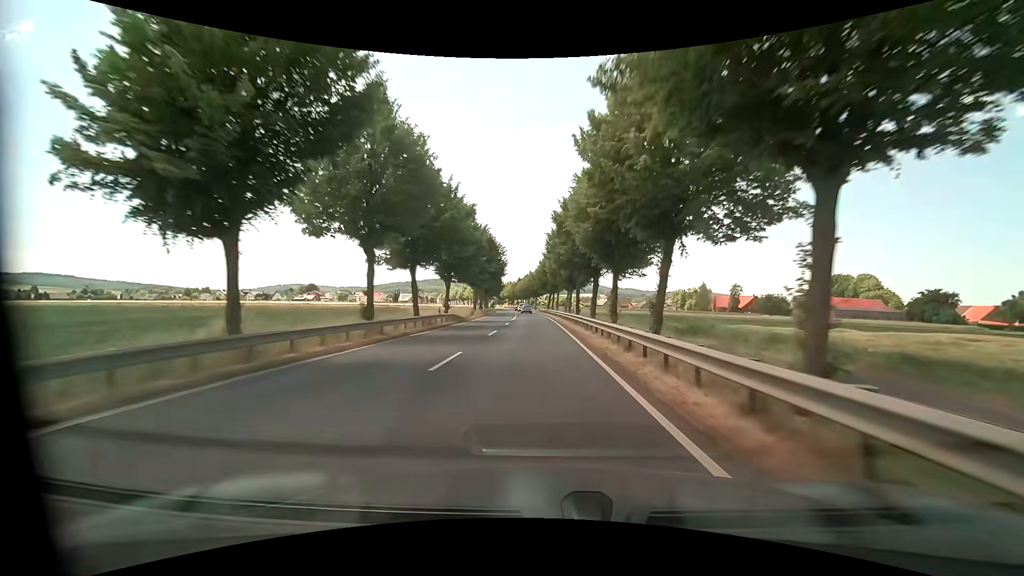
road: primary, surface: asphalt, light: Day
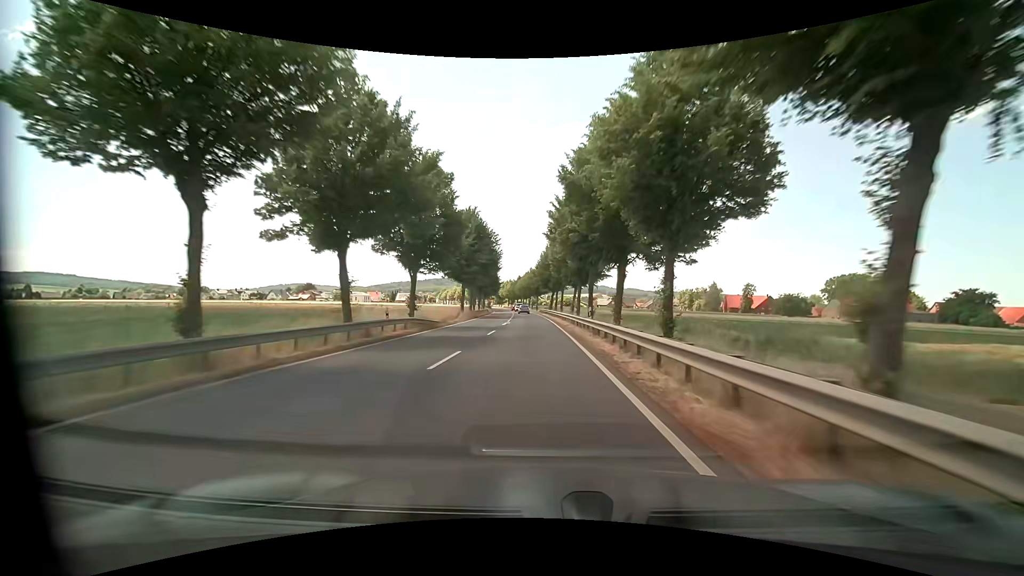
(0.0, +11.7) m; 0°
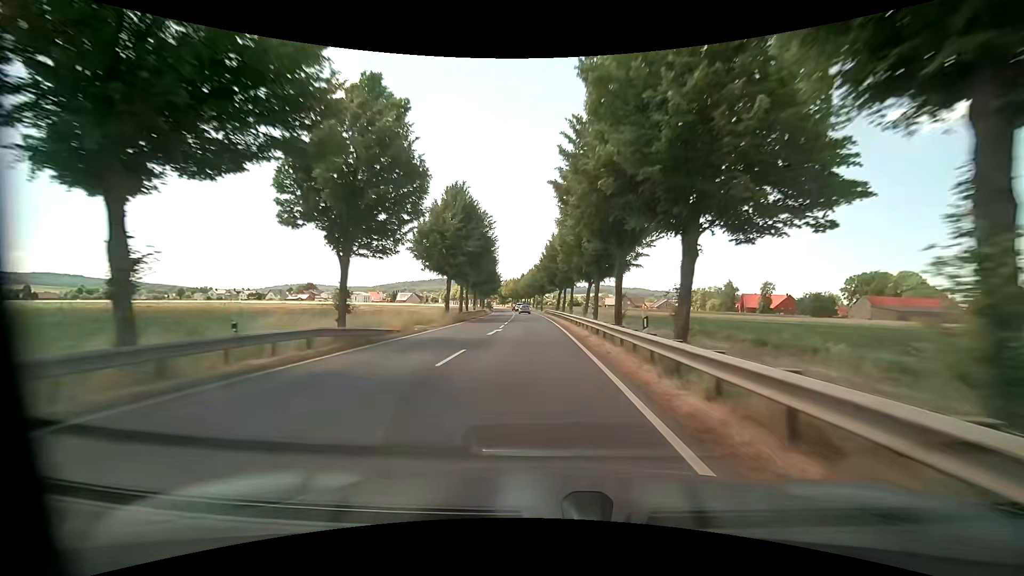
(-0.1, +11.4) m; -1°
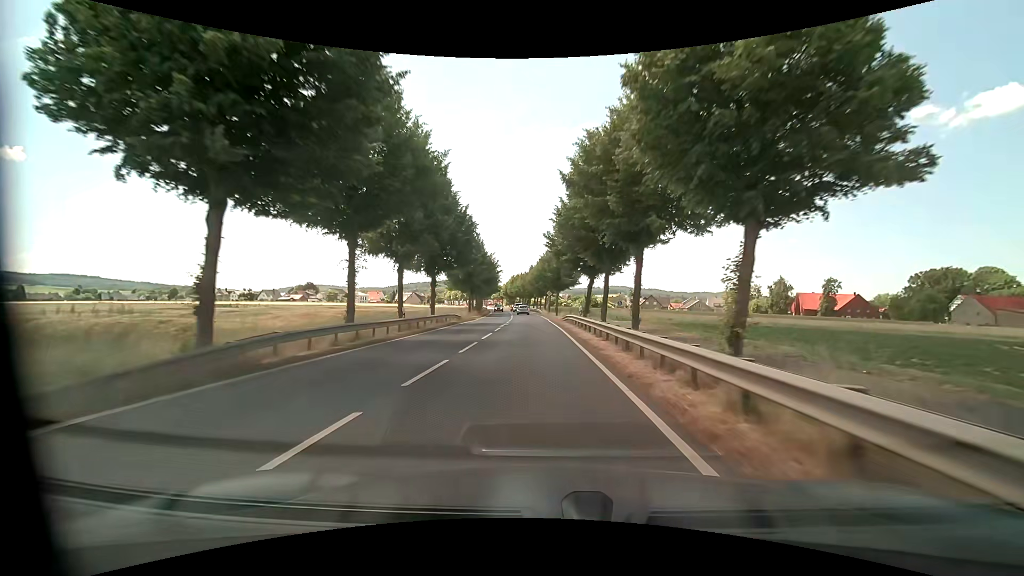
(-0.5, +32.9) m; -1°
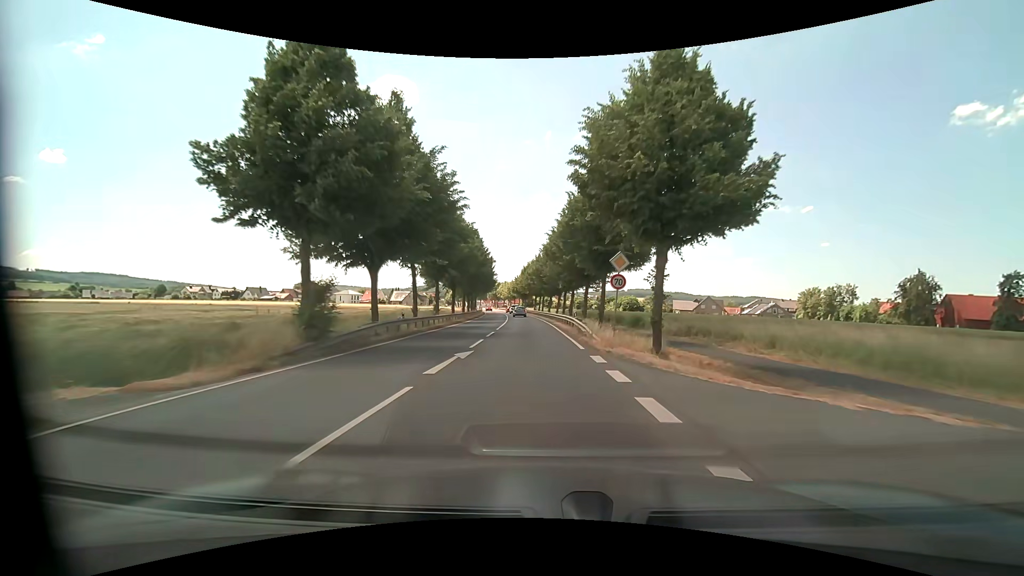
(-1.6, +51.9) m; -3°
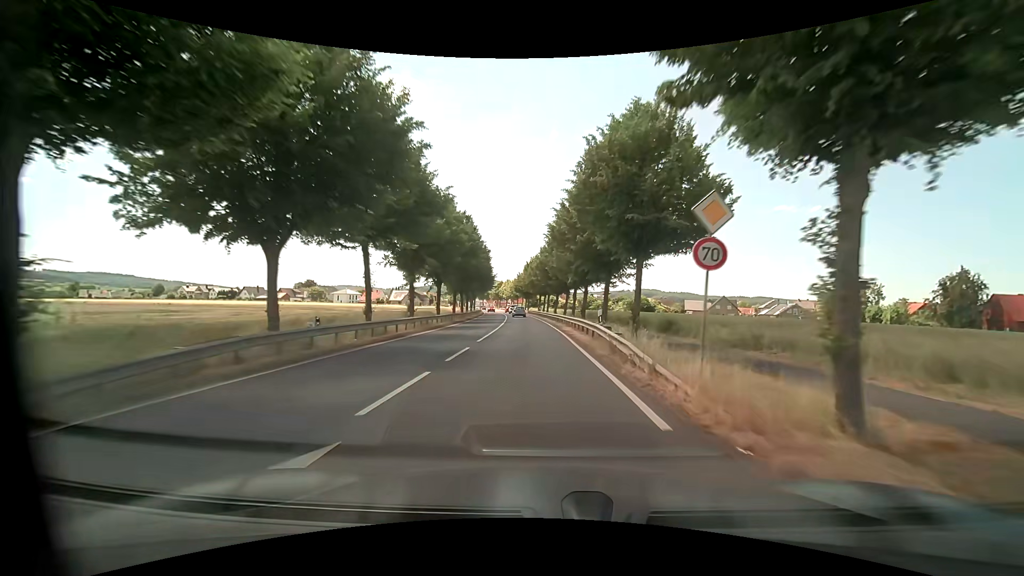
(0.0, +10.1) m; 0°
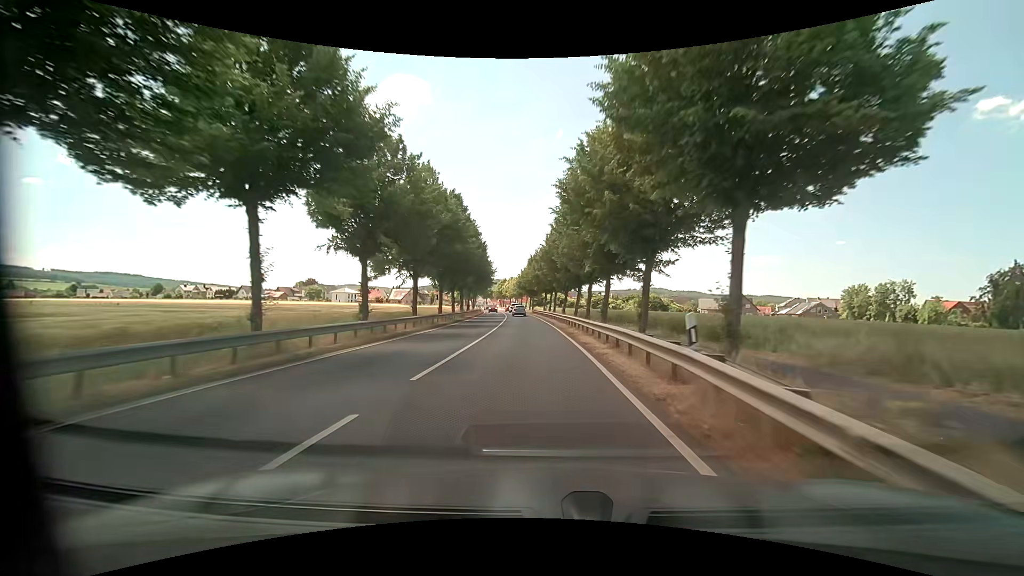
(-0.1, +10.1) m; 0°
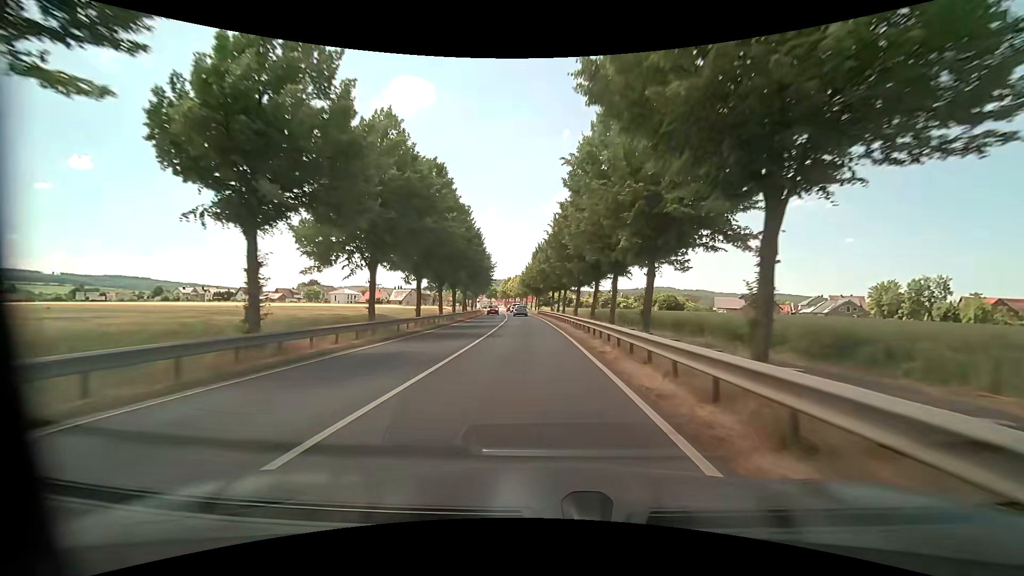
(-0.1, +10.0) m; 0°
(0, +10) (-1, +20) (-1, +30) (-2, +40) (-3, +50) (-4, +60) (-5, +70) (-6, +80) (-7, +90) (-8, +100) m
